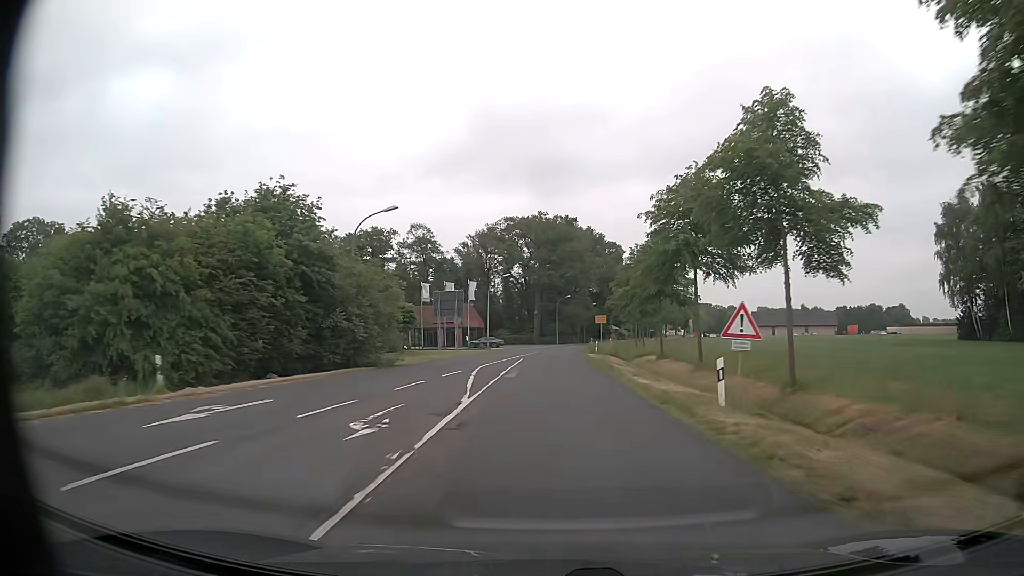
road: secondary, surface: asphalt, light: Day
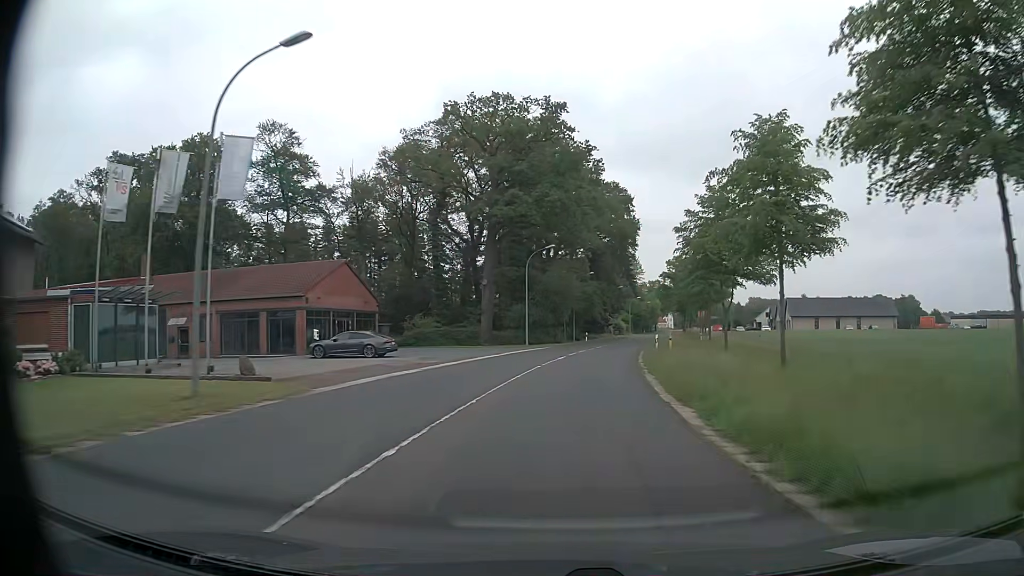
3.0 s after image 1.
(+0.4, +52.8) m; +3°
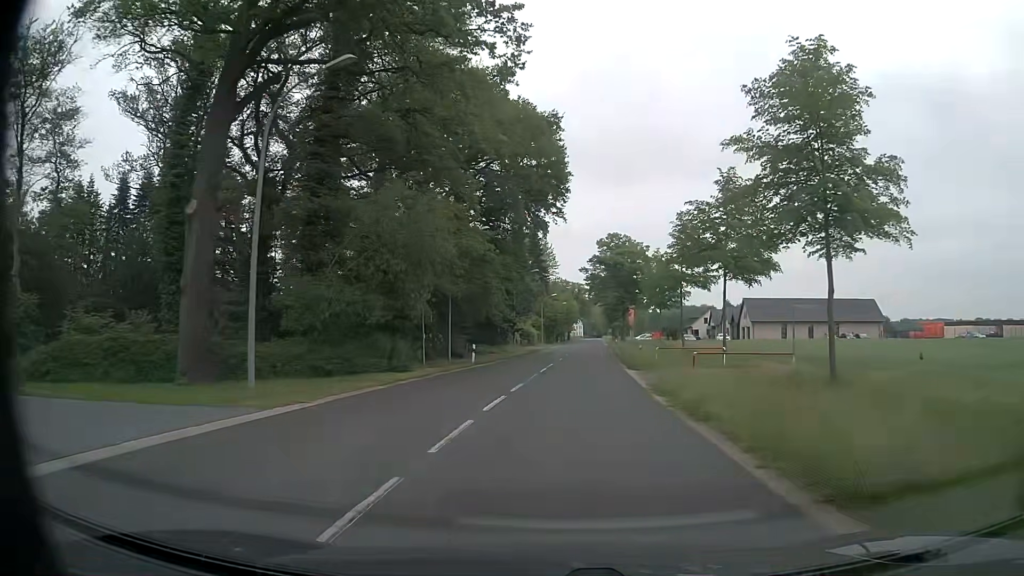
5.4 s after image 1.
(+2.3, +35.0) m; +8°
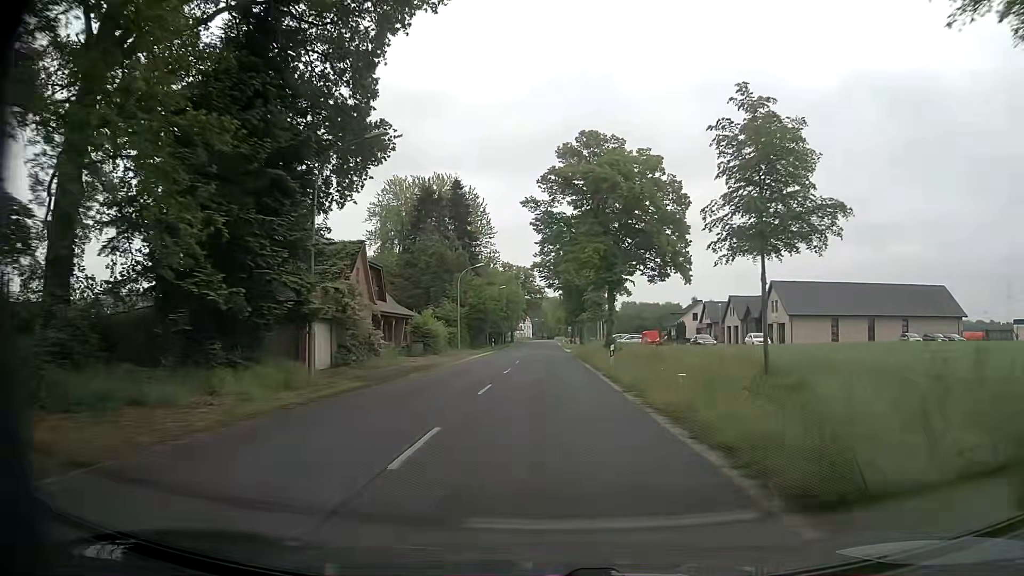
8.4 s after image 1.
(+2.2, +41.7) m; +5°
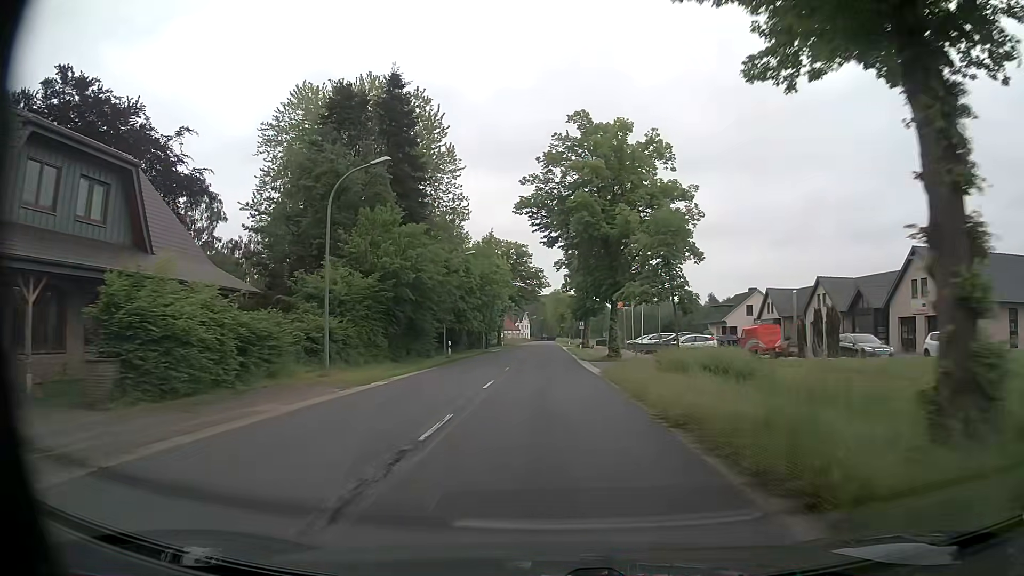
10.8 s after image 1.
(-0.2, +34.4) m; 0°
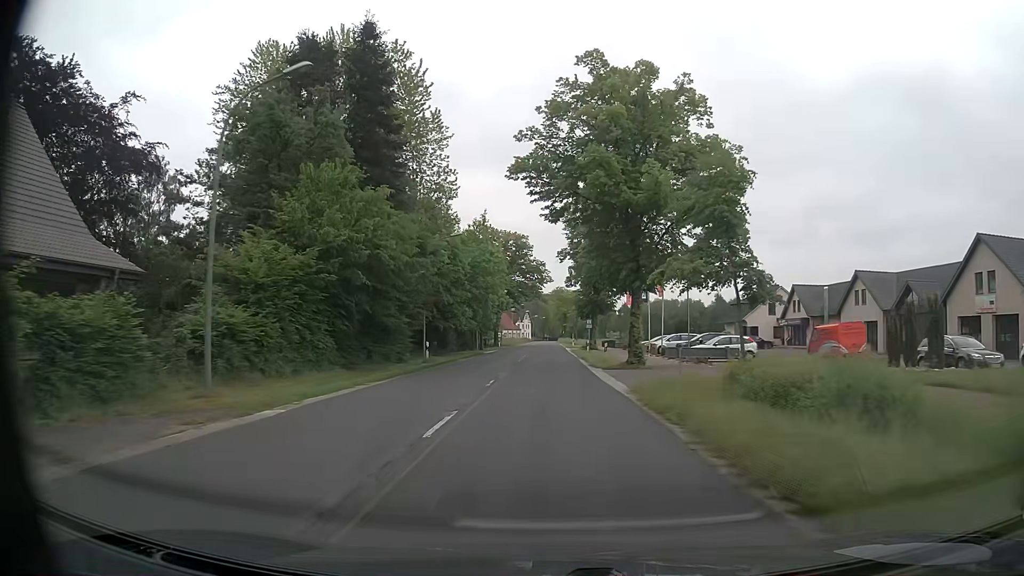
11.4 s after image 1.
(0.0, +8.6) m; 0°
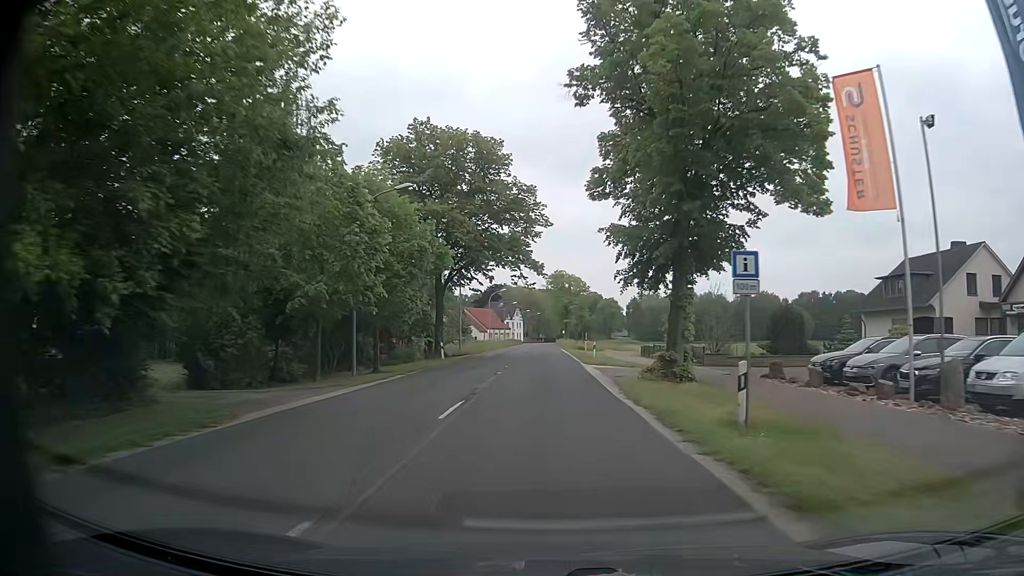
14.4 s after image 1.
(-0.4, +43.2) m; 0°
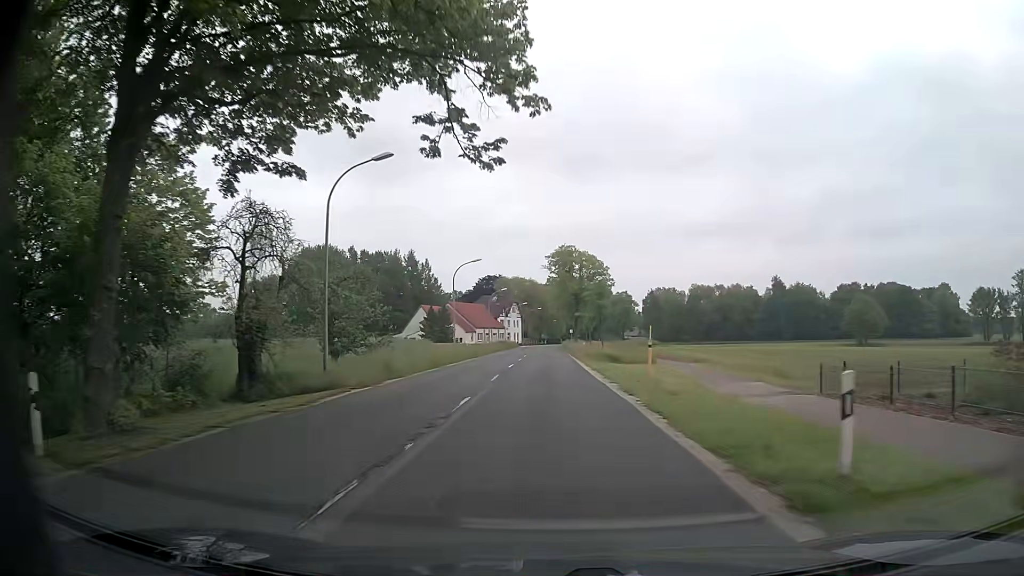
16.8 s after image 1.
(0.0, +34.6) m; 0°
(0, +10) (0, +20) (0, +30) (0, +40) (0, +50) (0, +60) (0, +70) (0, +80) (0, +90) (0, +100) m
